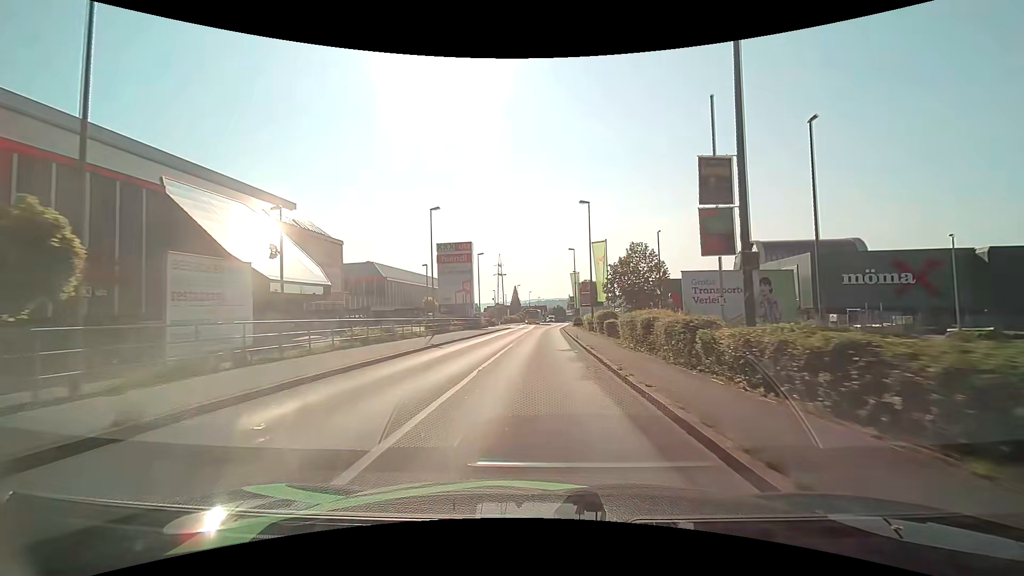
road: tertiary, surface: asphalt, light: Day
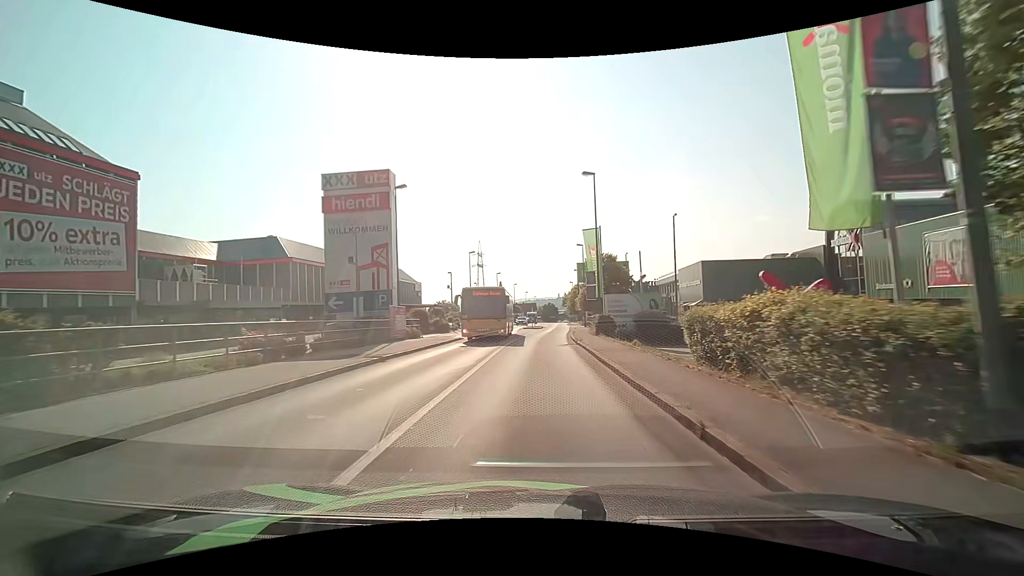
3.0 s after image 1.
(+0.2, +34.4) m; +1°
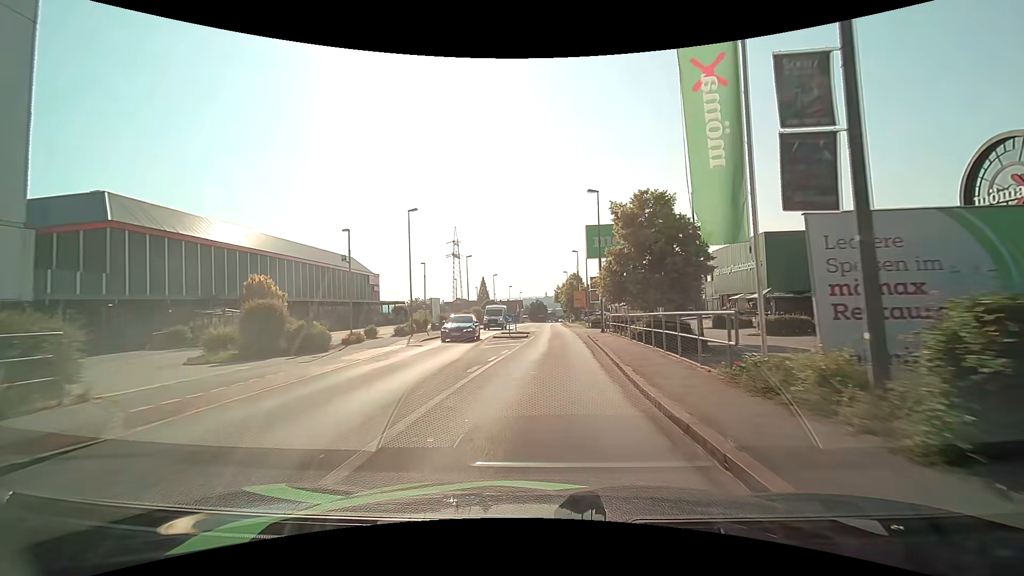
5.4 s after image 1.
(+0.3, +26.2) m; +2°
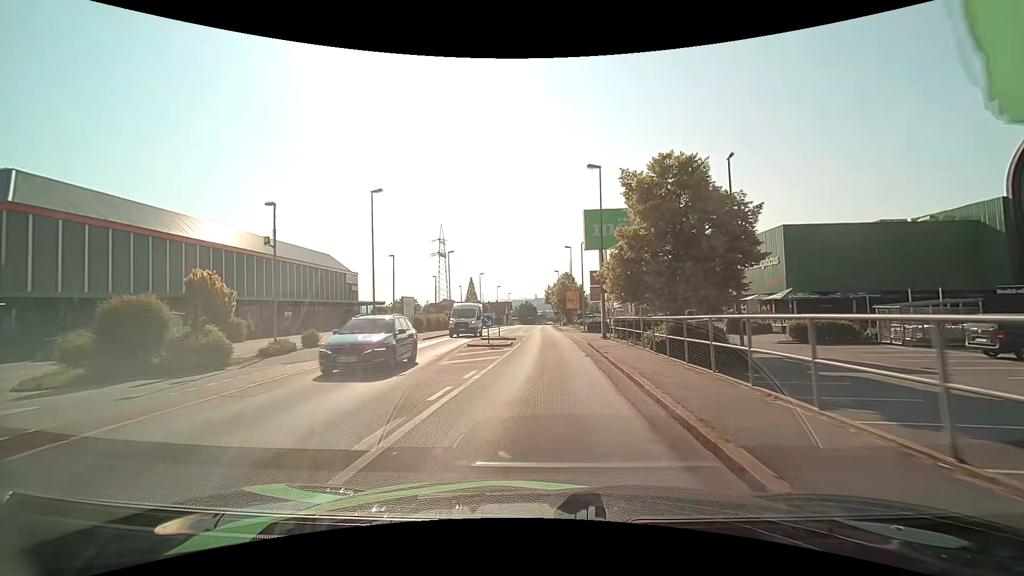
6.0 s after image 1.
(0.0, +6.7) m; +1°
(0, +10) (0, +20) (0, +30) (0, +40) (0, +50) (0, +60) (0, +70) (+1, +80) (+1, +90) (+1, +100) m
